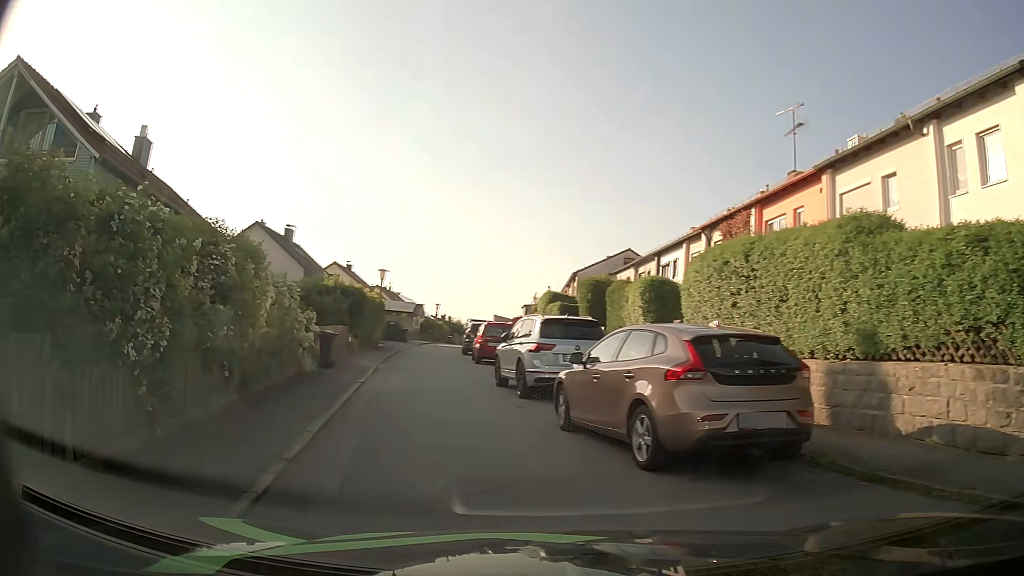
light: Day
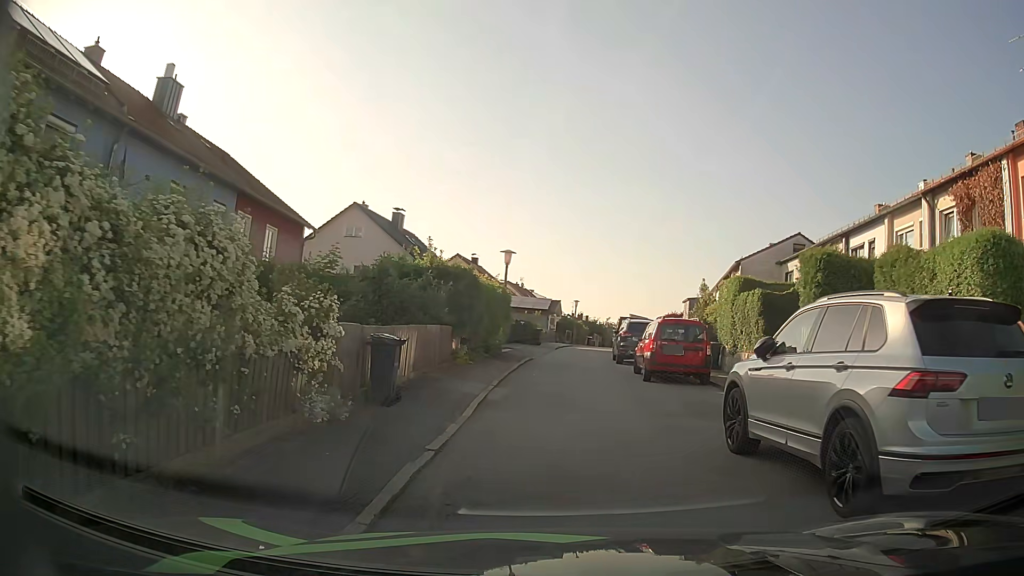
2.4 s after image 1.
(-1.6, +8.6) m; -14°
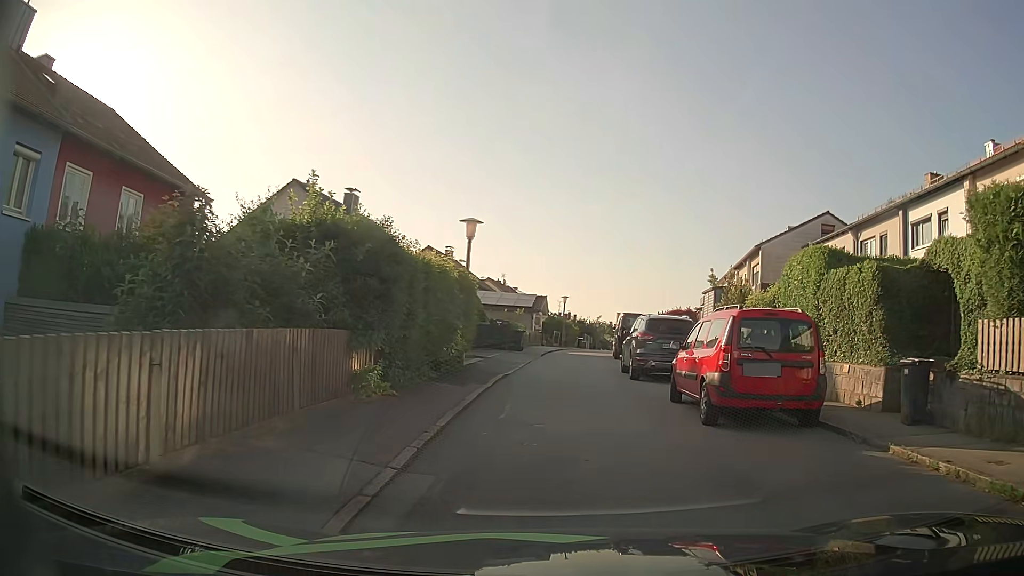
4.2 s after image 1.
(+0.1, +8.0) m; +3°
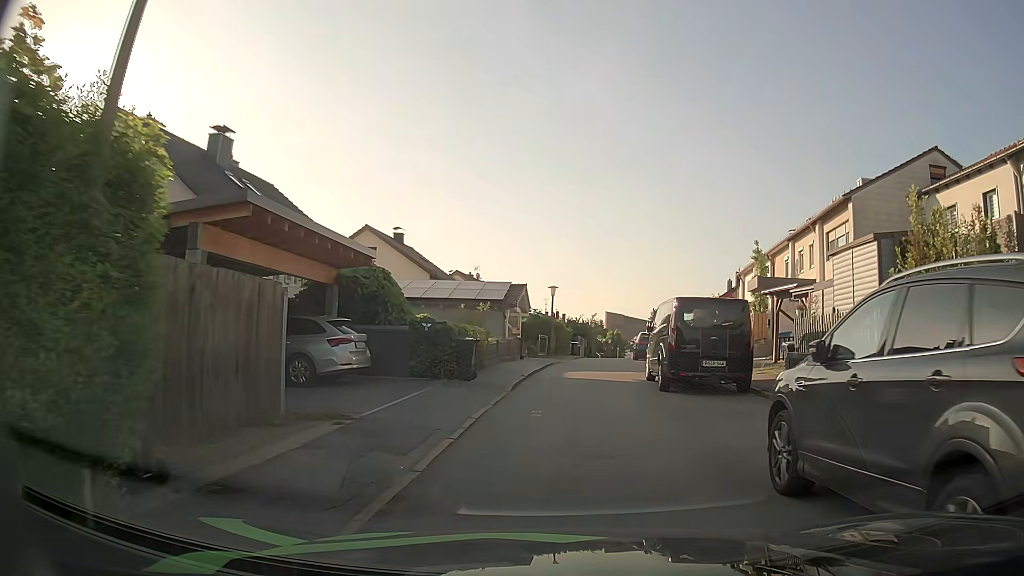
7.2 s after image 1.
(0.0, +14.9) m; 0°
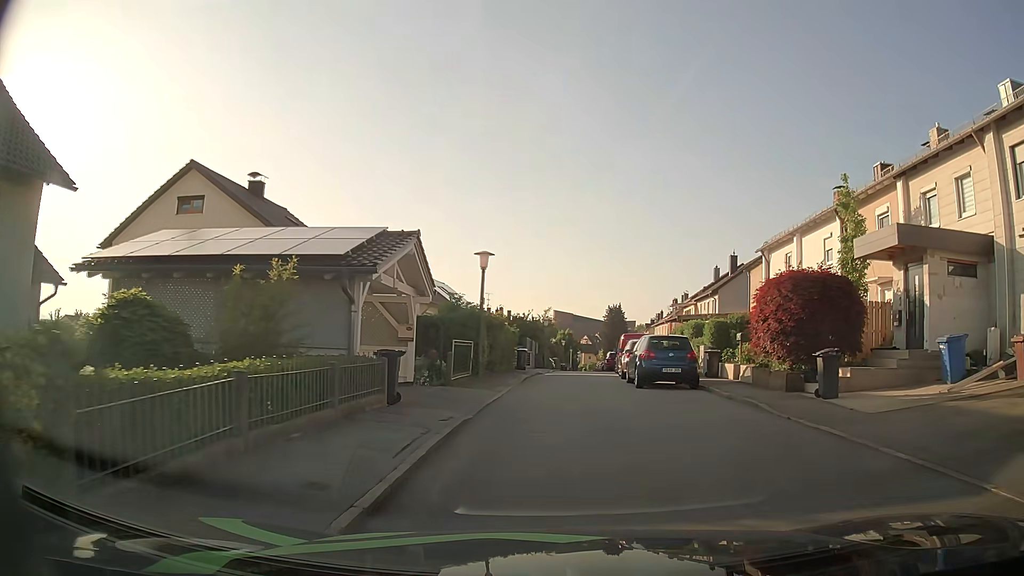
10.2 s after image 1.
(+0.5, +16.8) m; +5°
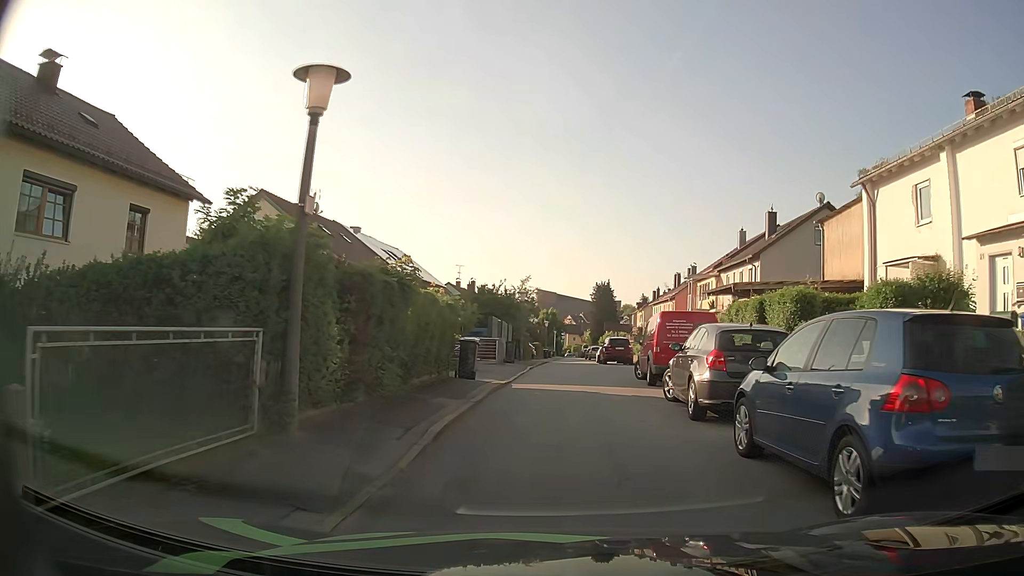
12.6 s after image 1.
(+0.3, +14.3) m; +1°
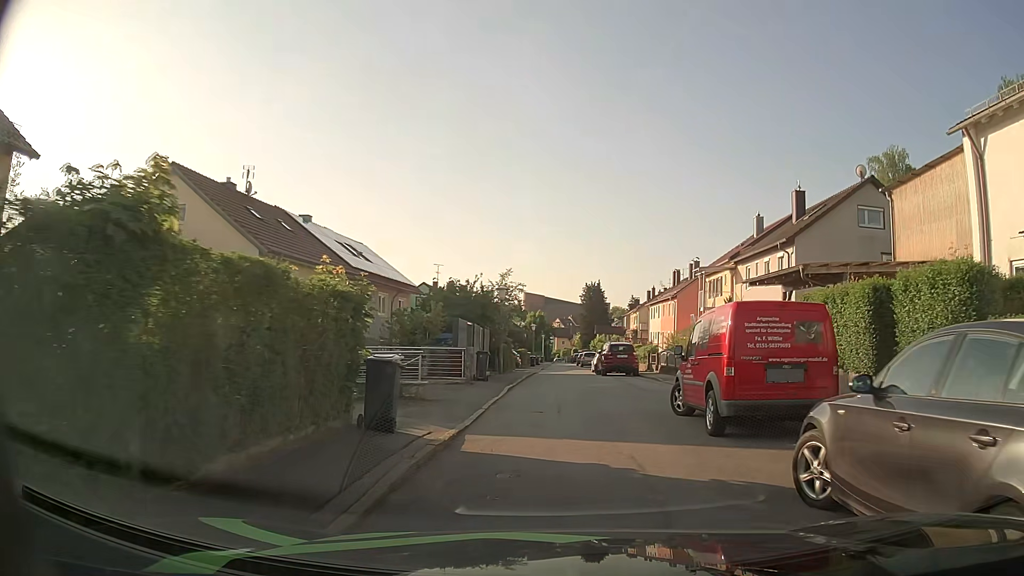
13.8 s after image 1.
(+0.1, +7.4) m; +2°
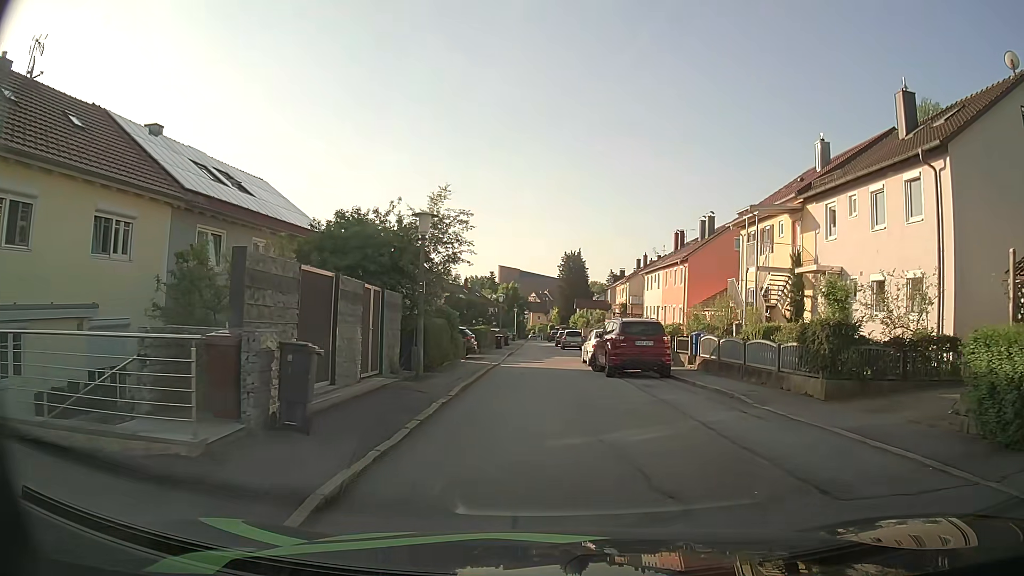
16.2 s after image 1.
(+0.2, +14.3) m; +2°
